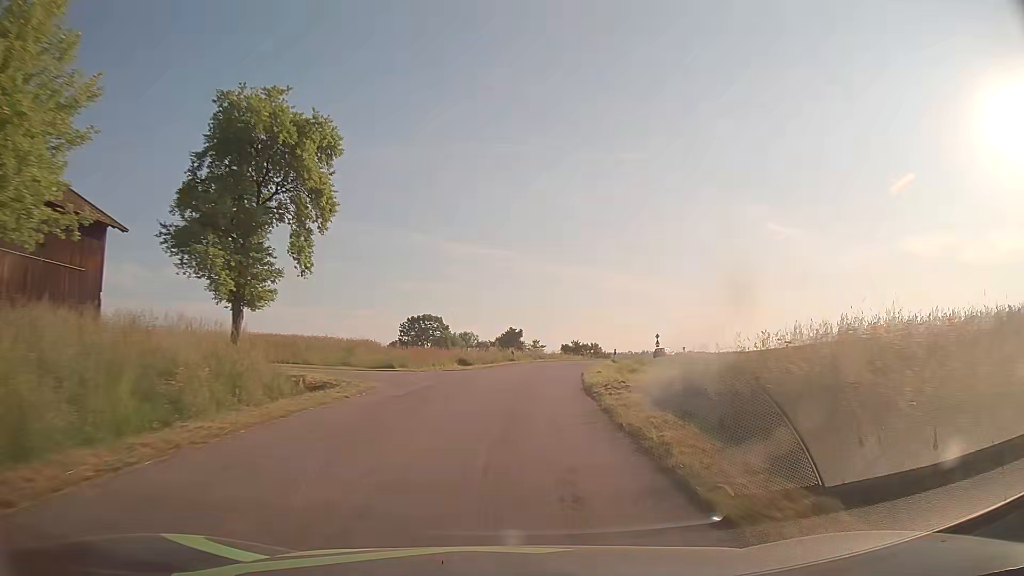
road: tertiary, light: Day
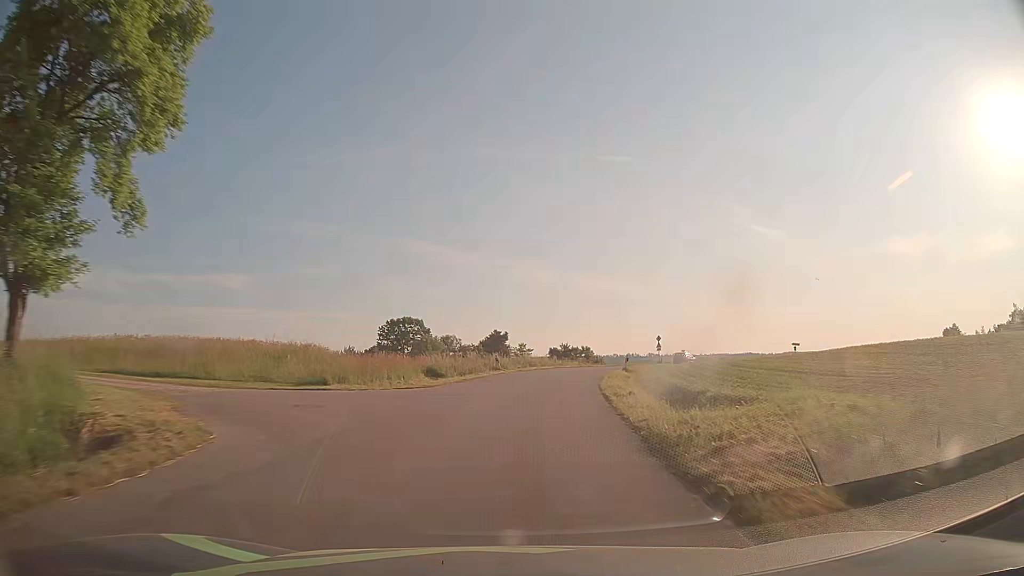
(+0.1, +9.9) m; +1°
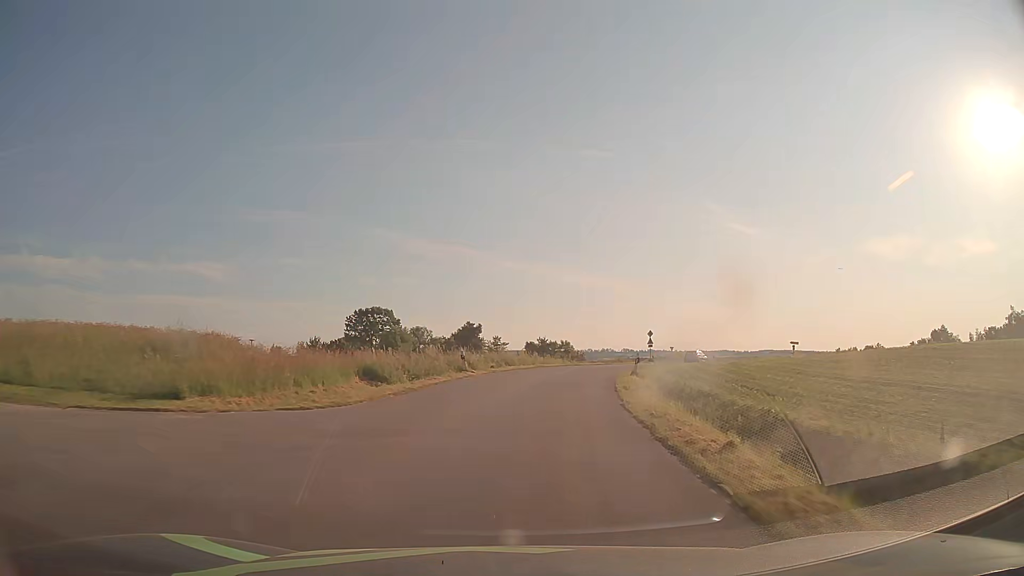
(+0.2, +9.4) m; +2°
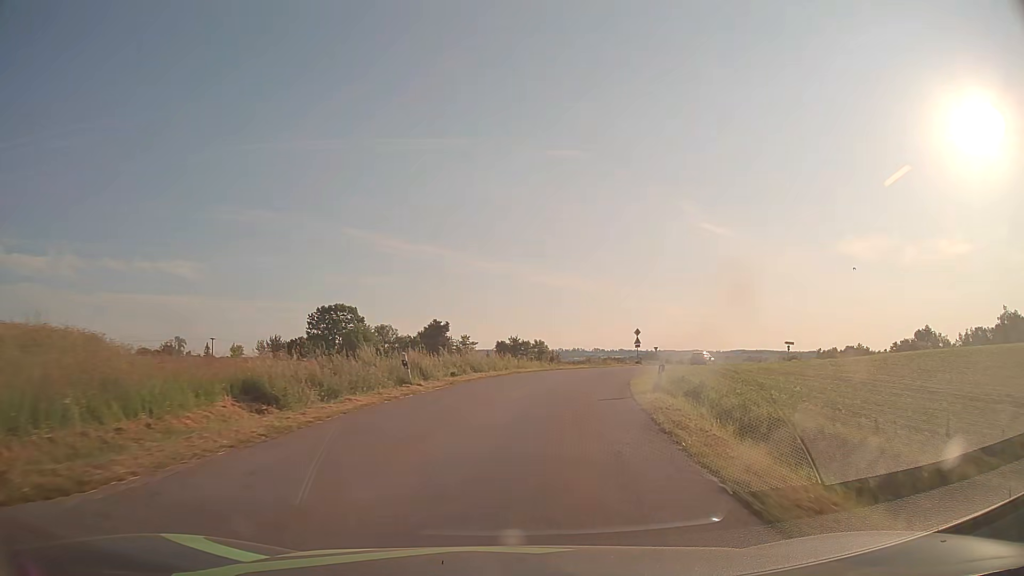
(+0.2, +8.8) m; +2°
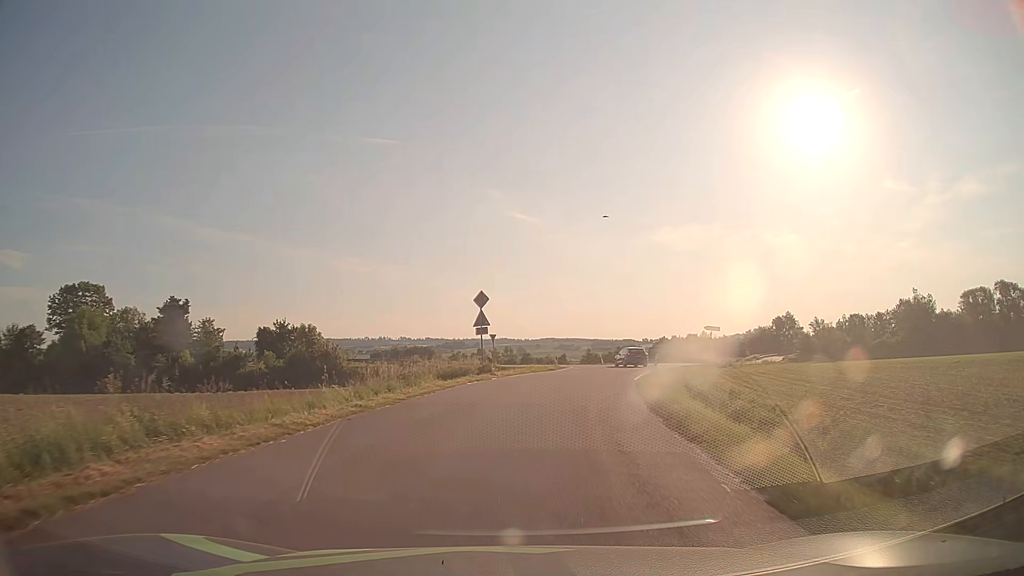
(+5.5, +37.9) m; +17°
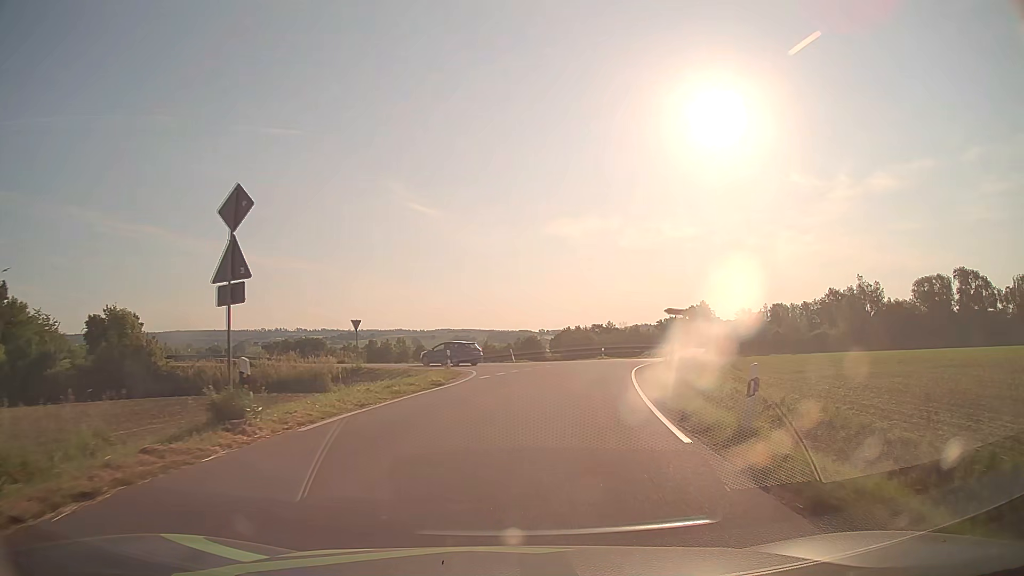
(+1.3, +19.3) m; +9°
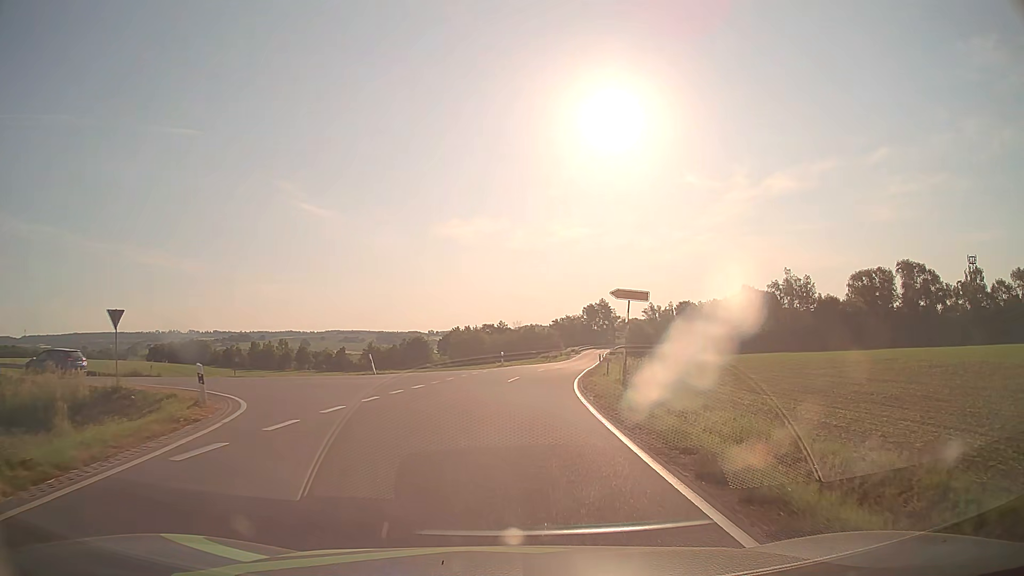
(+1.5, +16.5) m; +10°
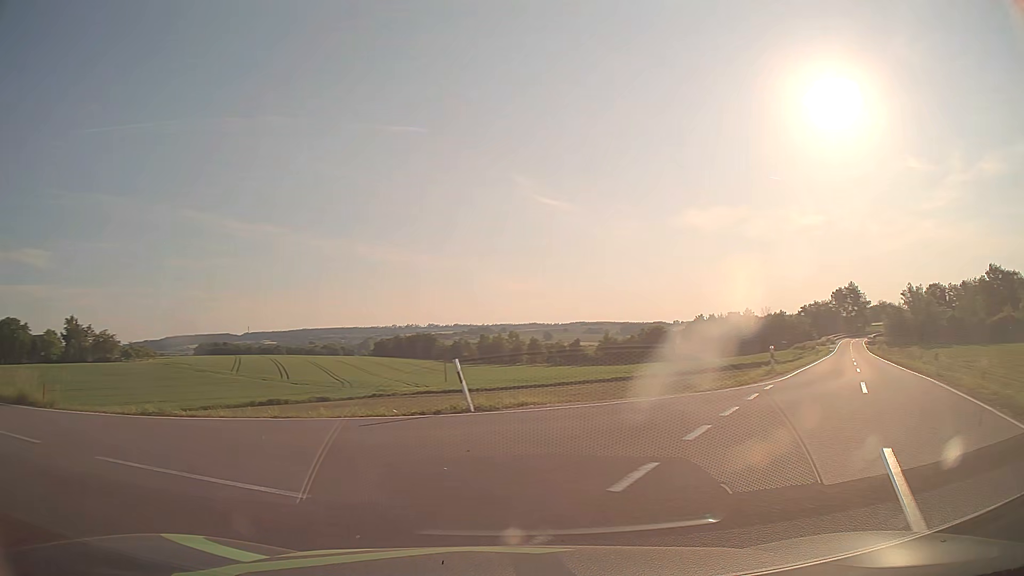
(-0.6, +21.6) m; -21°
(-4, +9) (-12, +14) (-22, +17) (-31, +21) (-40, +25) (-49, +30) (-58, +34) (-67, +38) (-77, +42) (-86, +46) m
